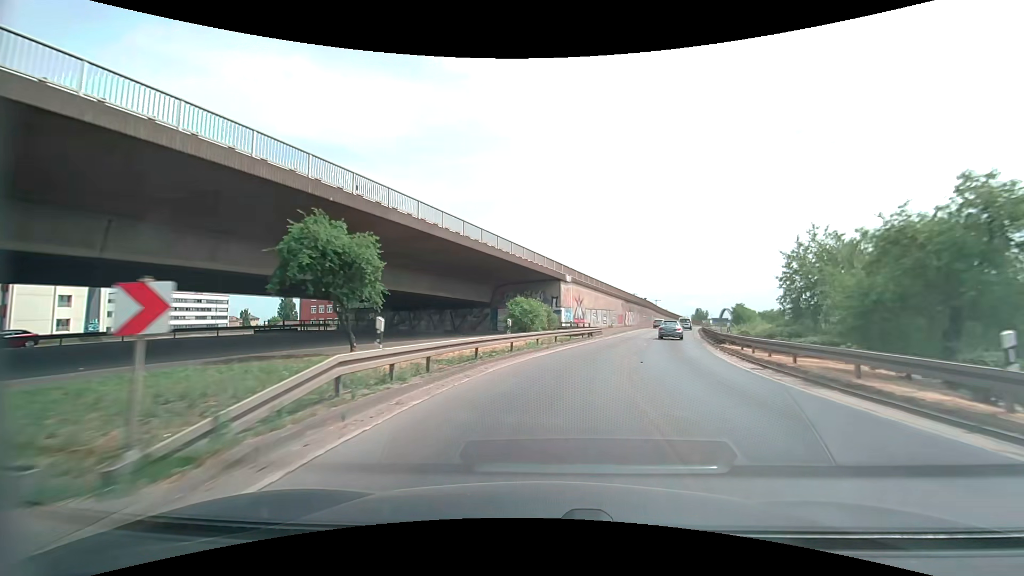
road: motorway_link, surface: asphalt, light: Day
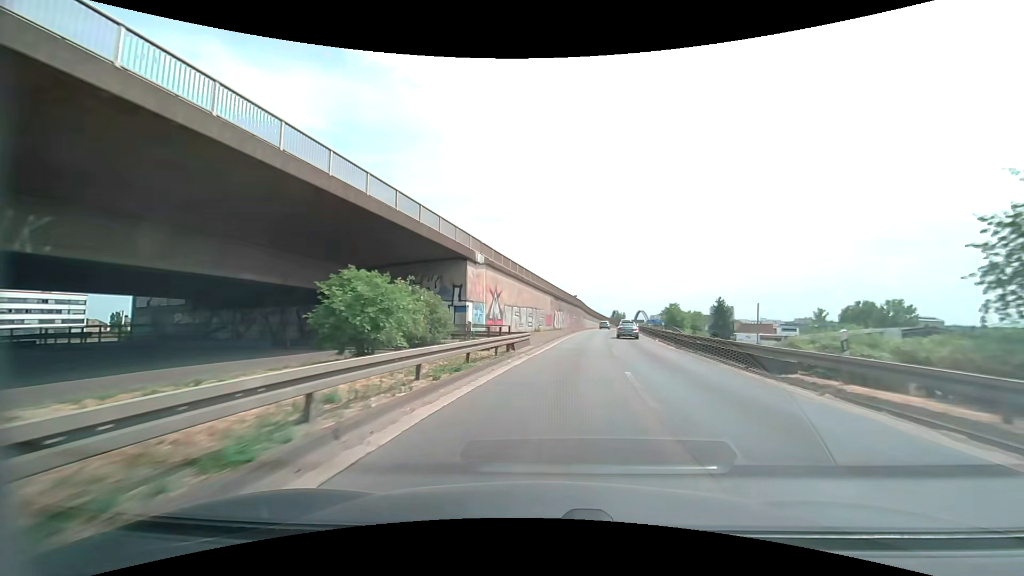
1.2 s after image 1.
(+1.4, +17.5) m; +9°
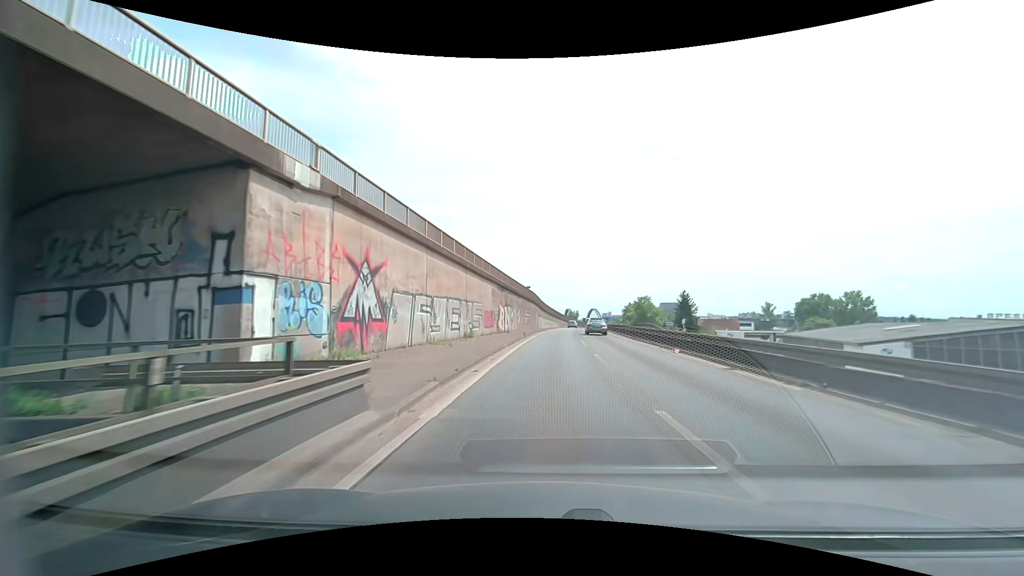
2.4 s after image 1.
(+1.1, +19.0) m; +6°
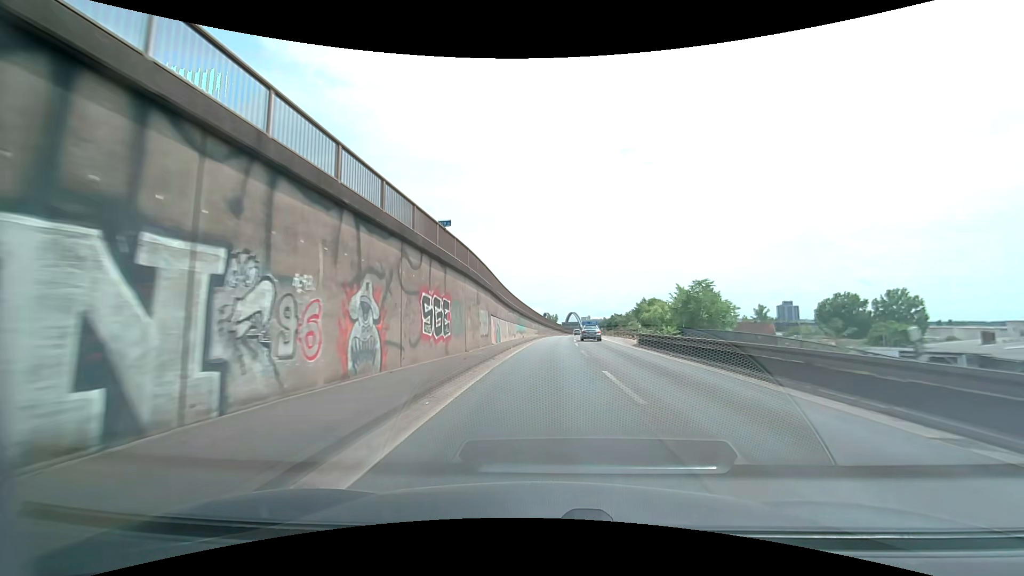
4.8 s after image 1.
(+1.0, +41.4) m; +3°
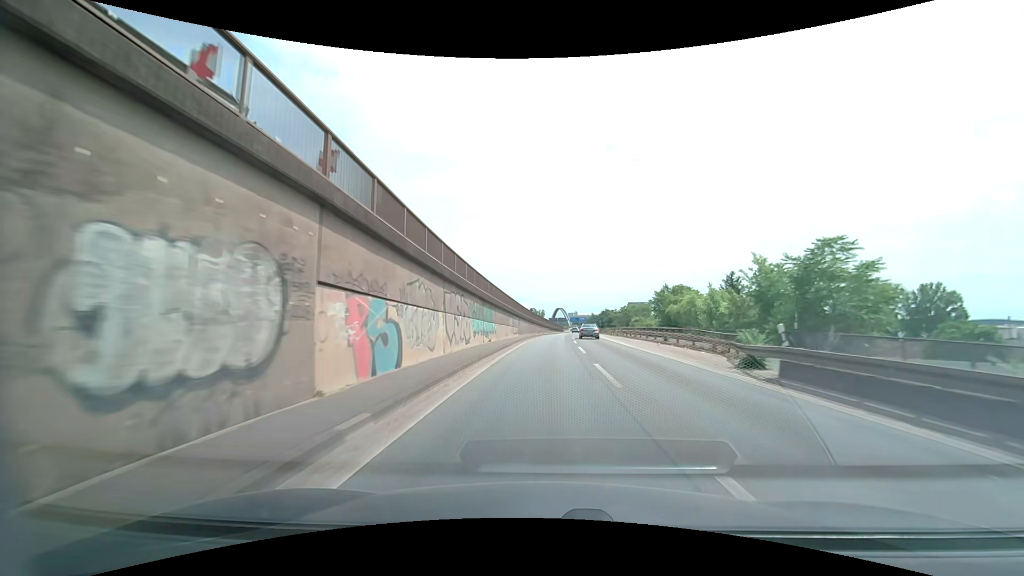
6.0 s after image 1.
(+0.2, +22.1) m; +1°
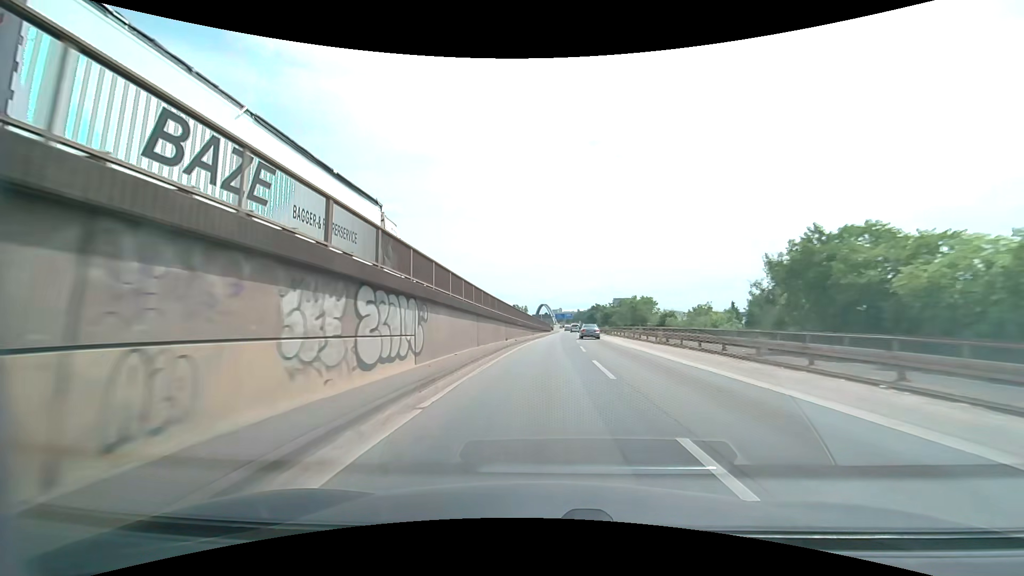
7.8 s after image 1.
(+0.8, +34.8) m; +2°
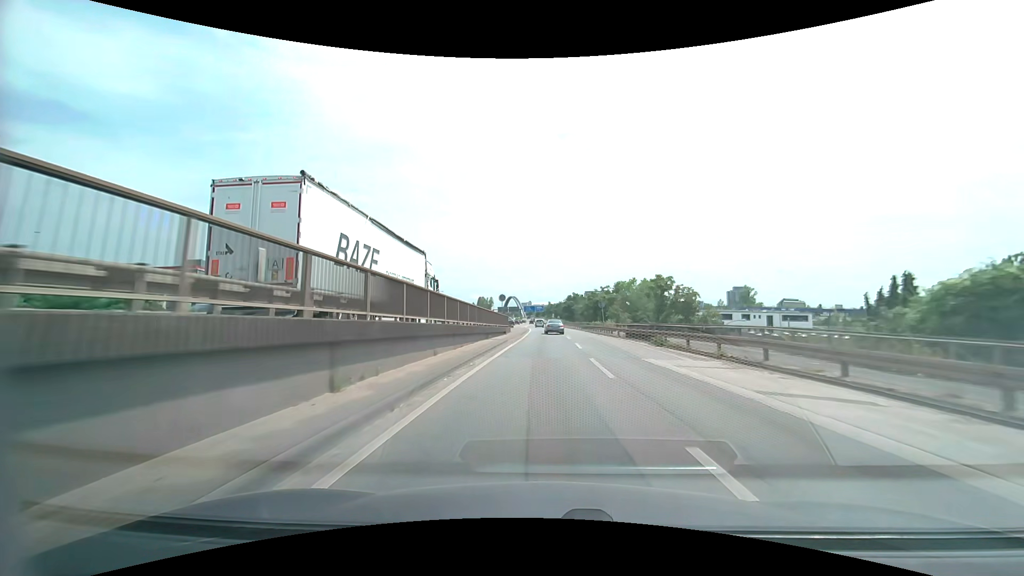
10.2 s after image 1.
(+1.7, +48.7) m; +4°
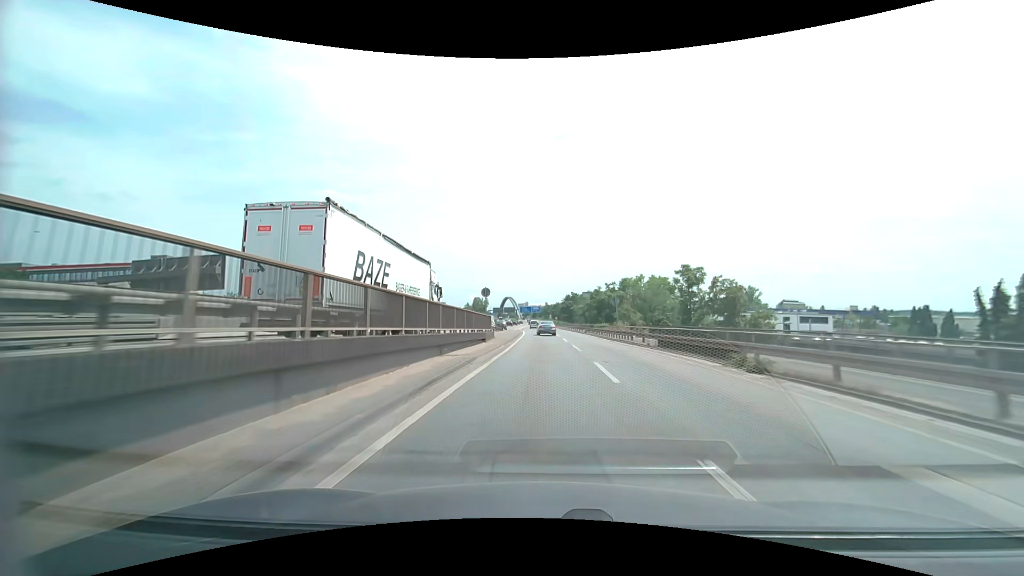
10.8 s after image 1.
(0.0, +12.4) m; 0°
(0, +10) (0, +20) (0, +30) (0, +40) (0, +50) (-1, +60) (-1, +70) (-2, +80) (-2, +90) (-2, +100) m
